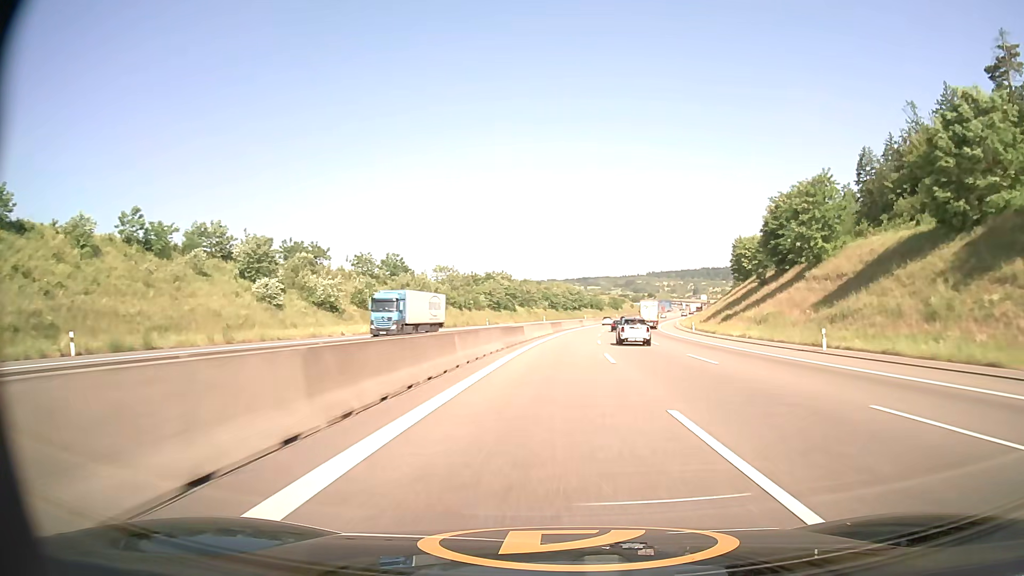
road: motorway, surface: asphalt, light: Day
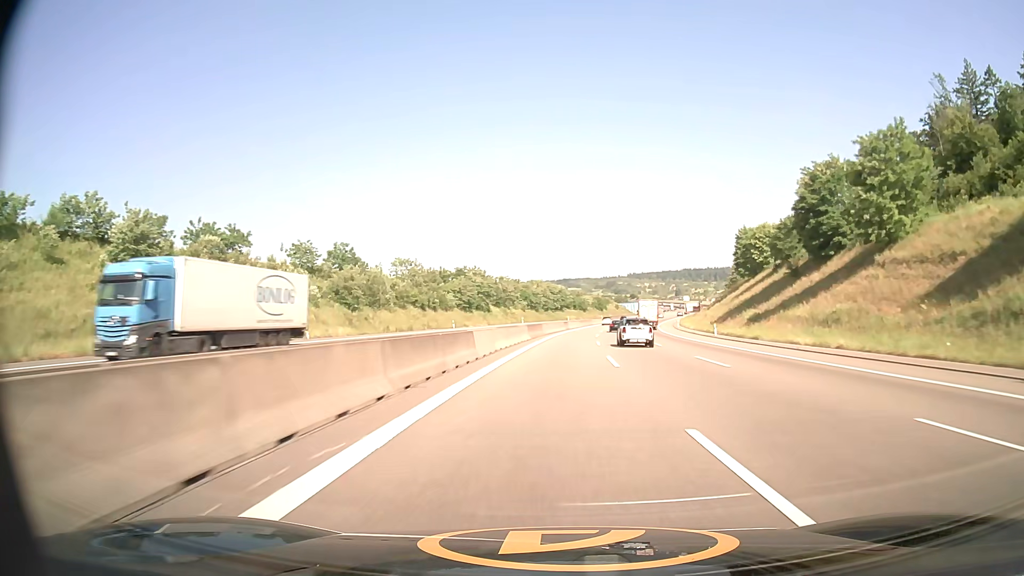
(+0.3, +19.8) m; +2°
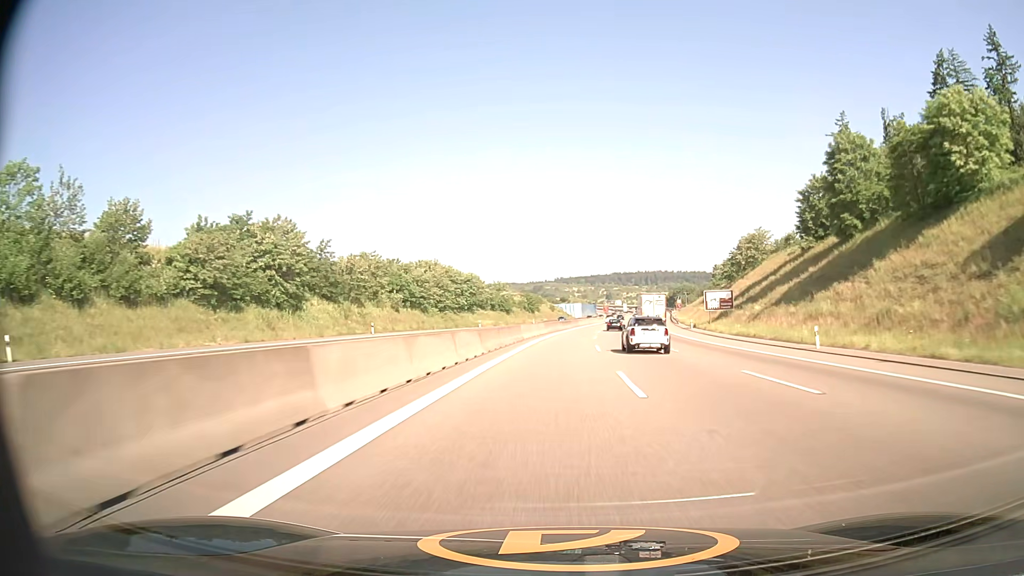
(+4.6, +80.5) m; +6°
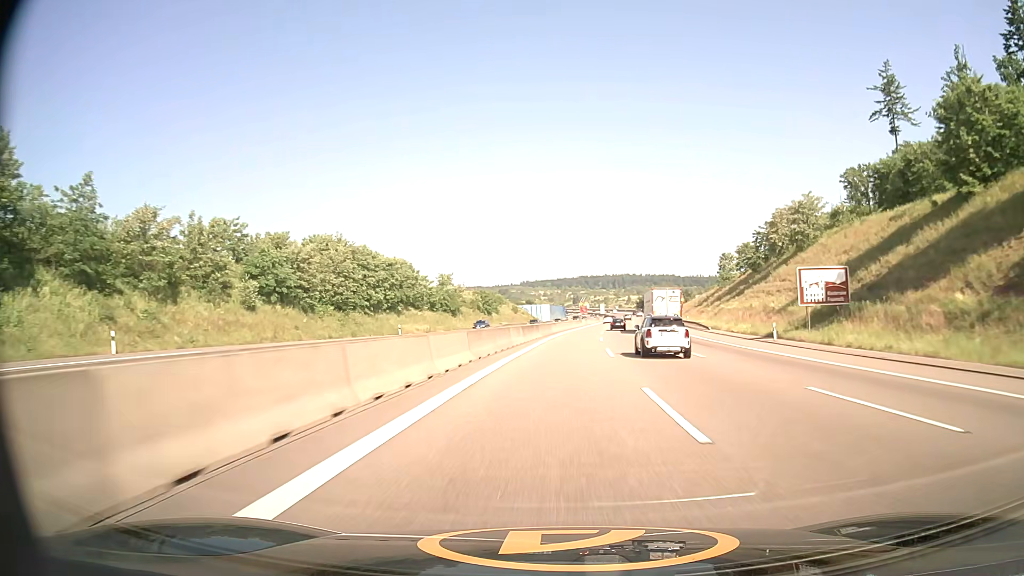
(+1.0, +41.0) m; +3°
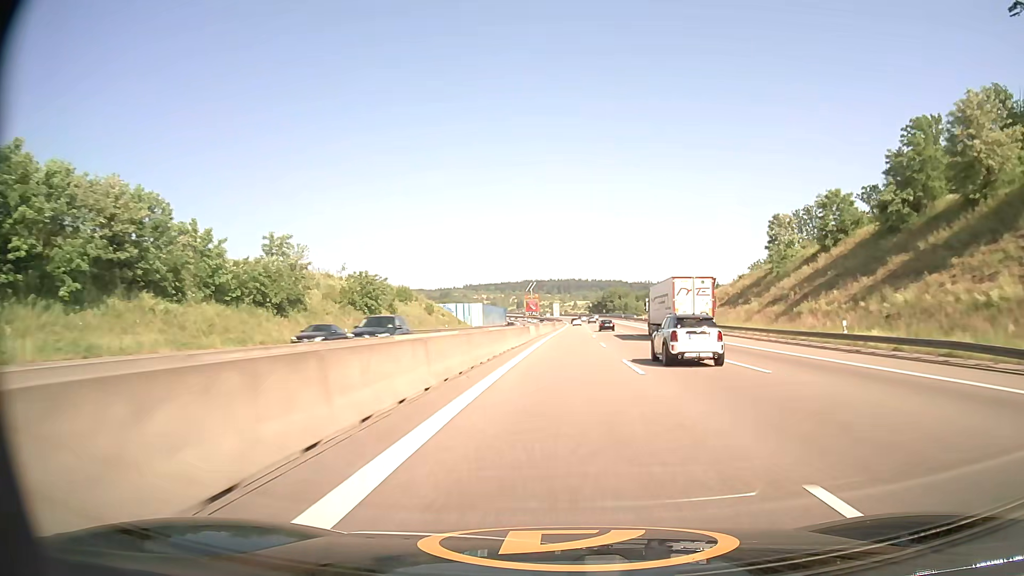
(+2.5, +62.1) m; +5°
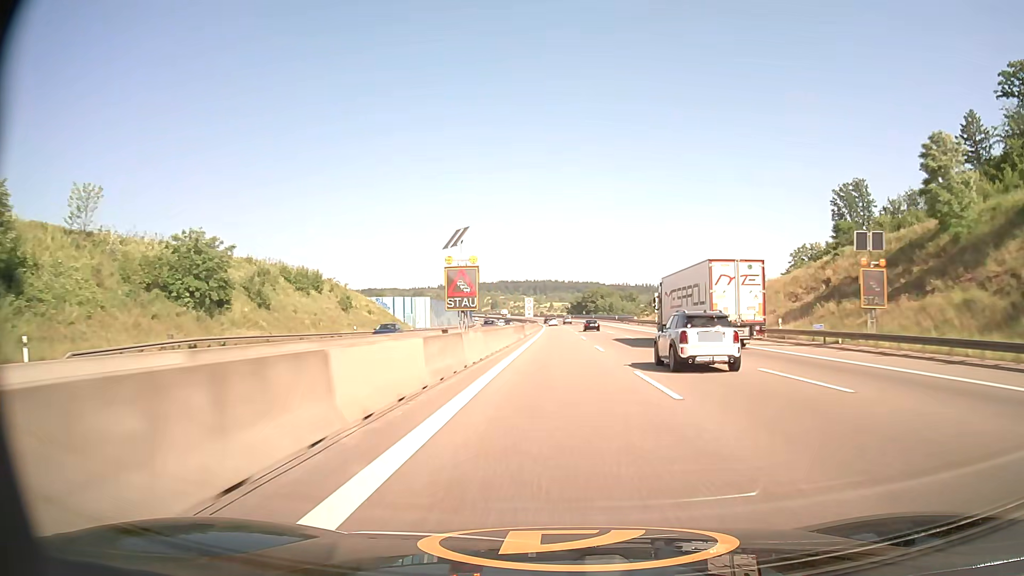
(+0.8, +41.7) m; +2°
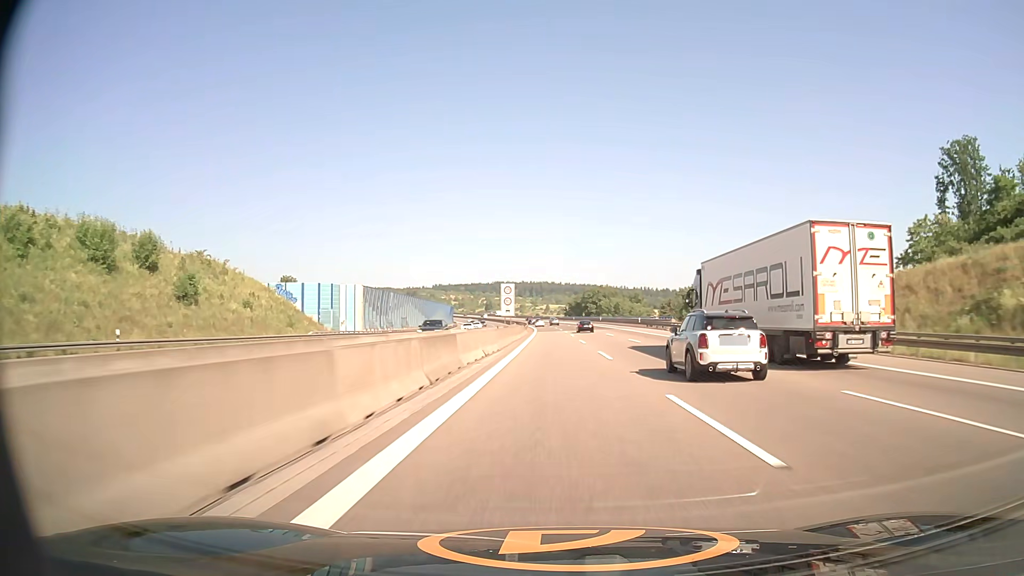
(+0.3, +41.8) m; +1°
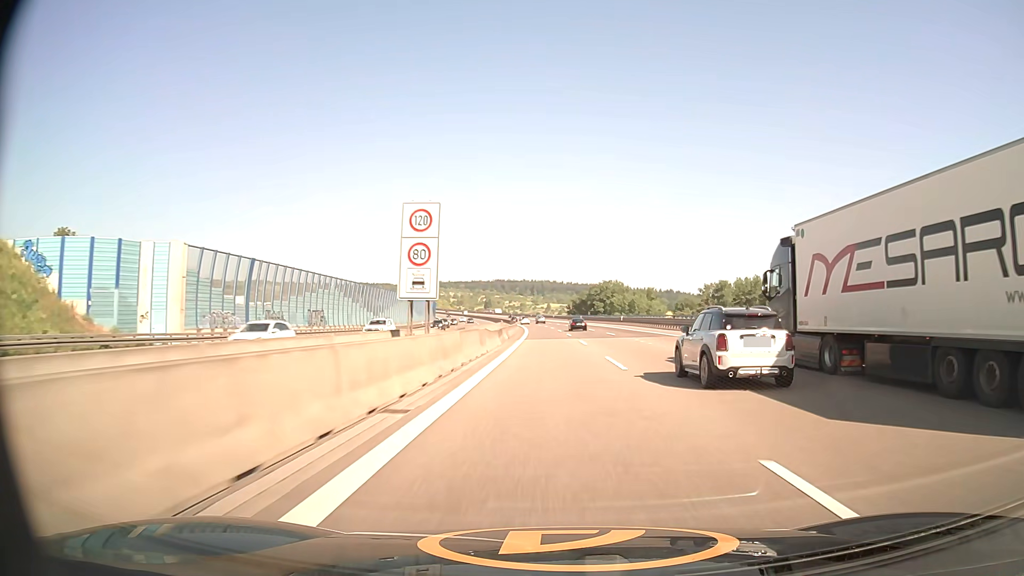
(-0.1, +41.7) m; 0°
(0, +10) (0, +20) (0, +30) (0, +40) (0, +50) (-1, +60) (-1, +70) (-1, +80) (-2, +90) (-2, +100) m
